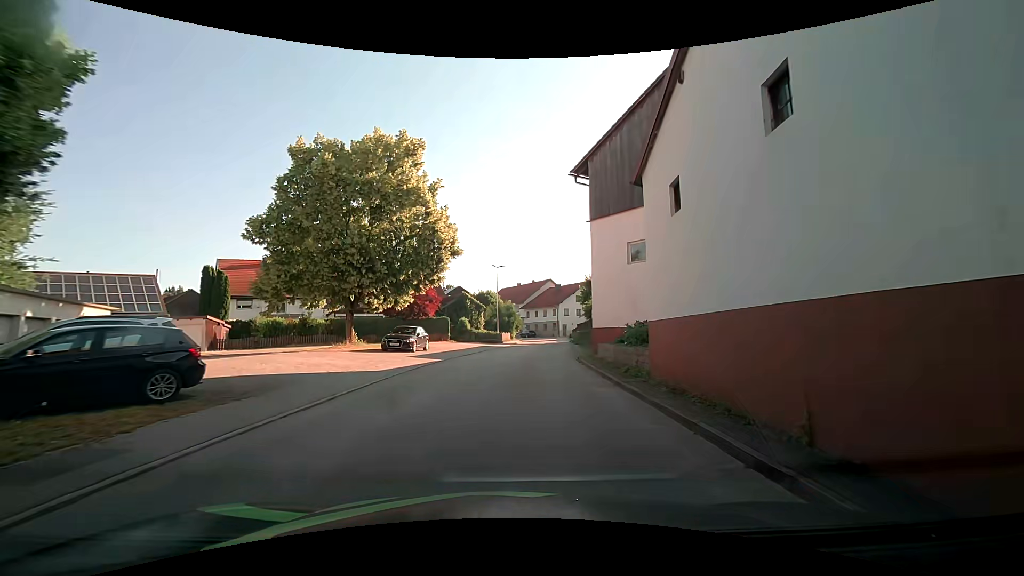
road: tertiary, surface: asphalt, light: Day
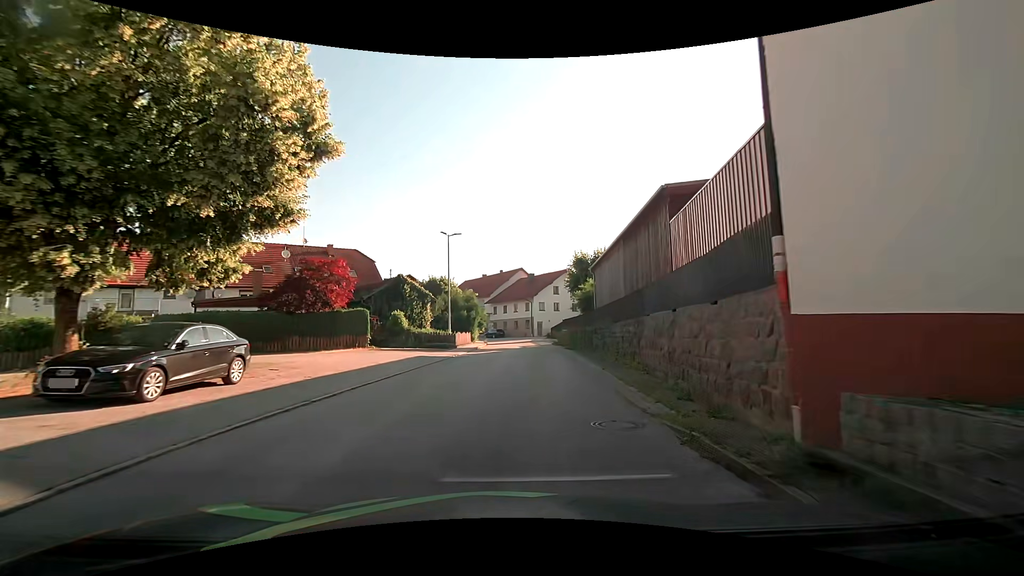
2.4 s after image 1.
(+0.5, +17.9) m; +3°
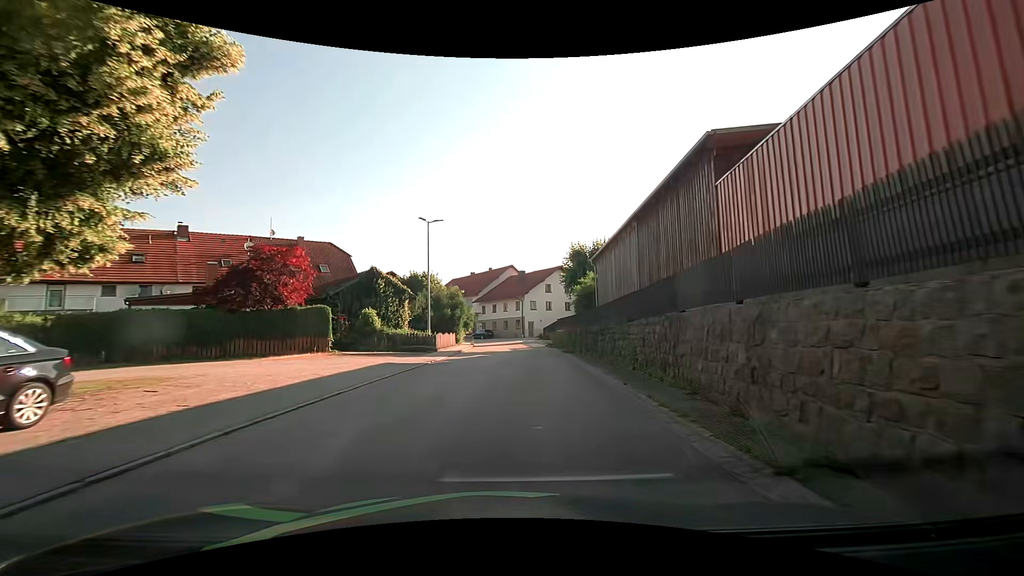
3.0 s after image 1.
(0.0, +4.7) m; +1°
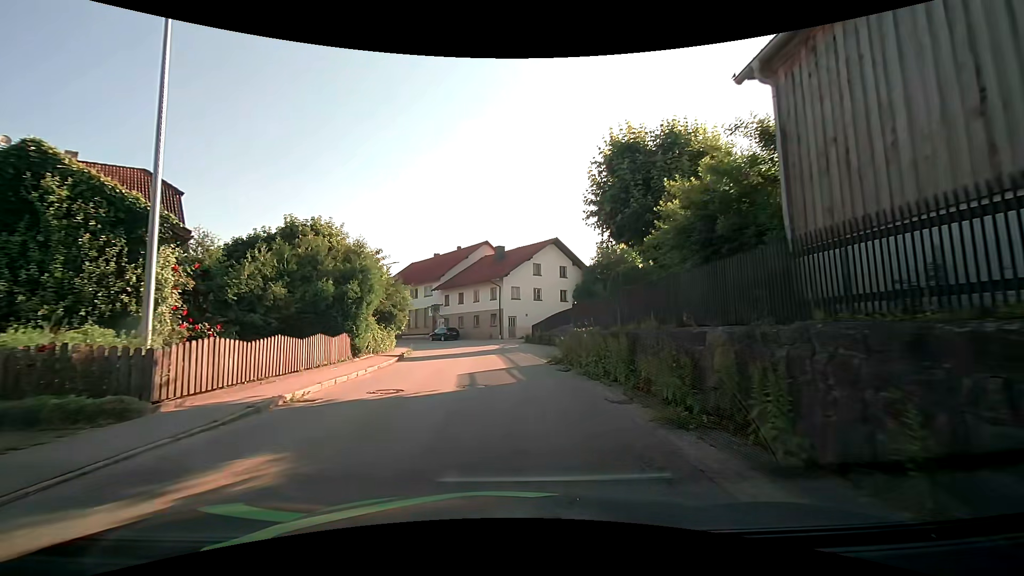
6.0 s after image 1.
(+0.8, +22.6) m; +2°
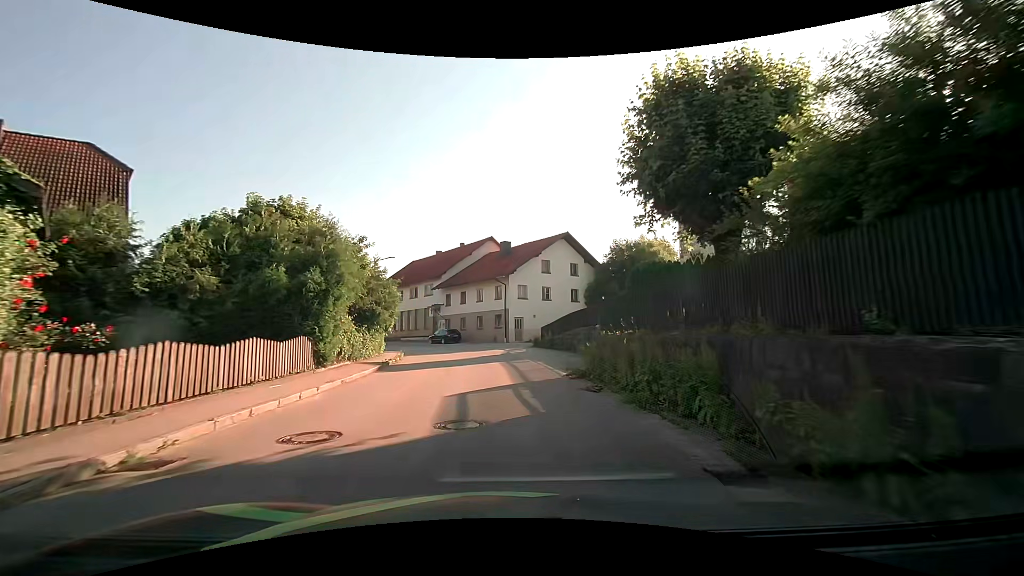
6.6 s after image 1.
(0.0, +4.4) m; 0°
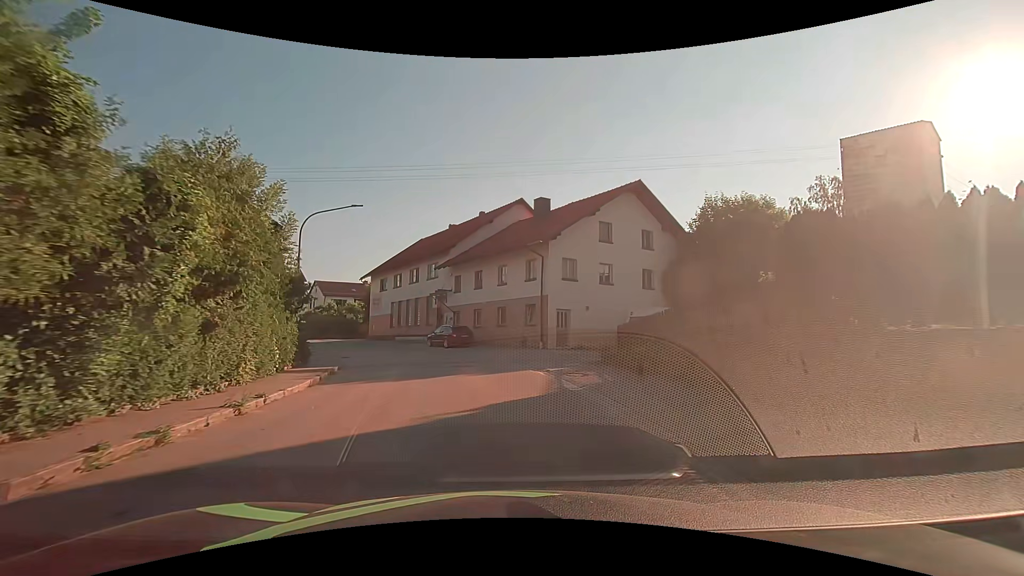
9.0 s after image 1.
(-0.6, +17.5) m; -3°
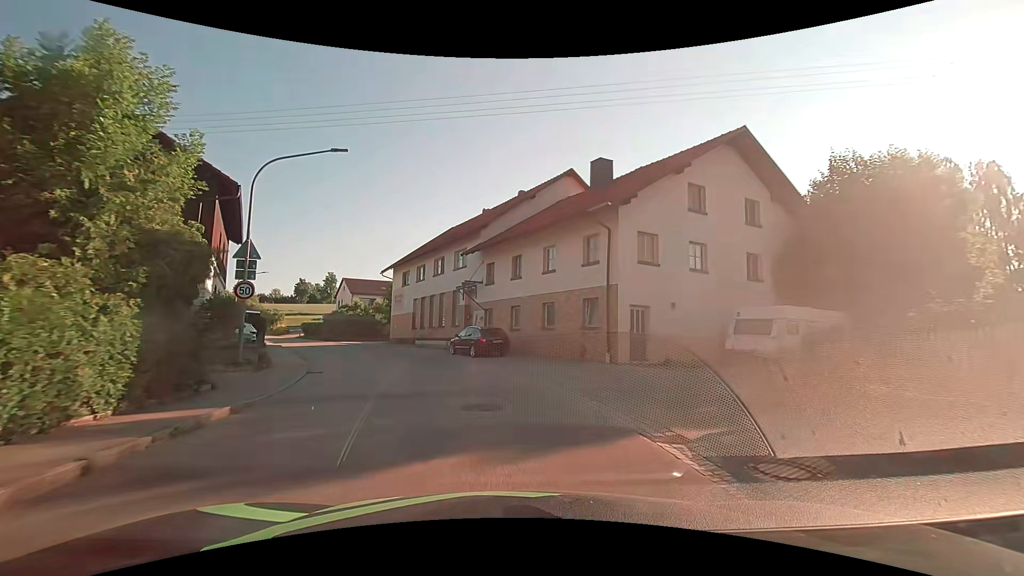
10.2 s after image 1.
(-0.4, +8.9) m; -5°
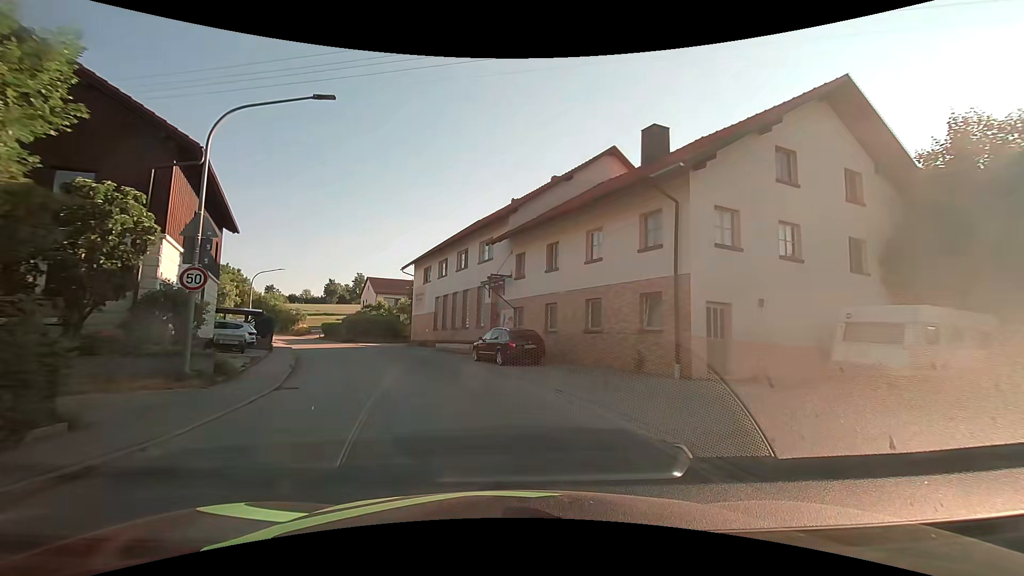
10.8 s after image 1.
(-0.1, +4.6) m; -3°
(-1, +10) (-3, +20) (-7, +29) (-11, +38) (-16, +47) (-21, +55) (-27, +63) (-33, +71) (-39, +79) (-46, +87) m
